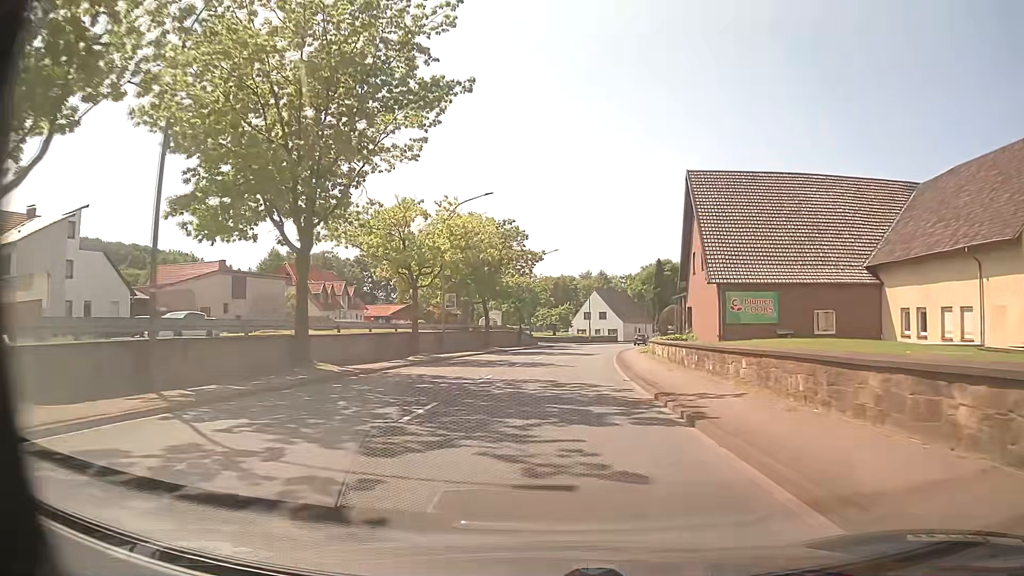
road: primary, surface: asphalt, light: Day
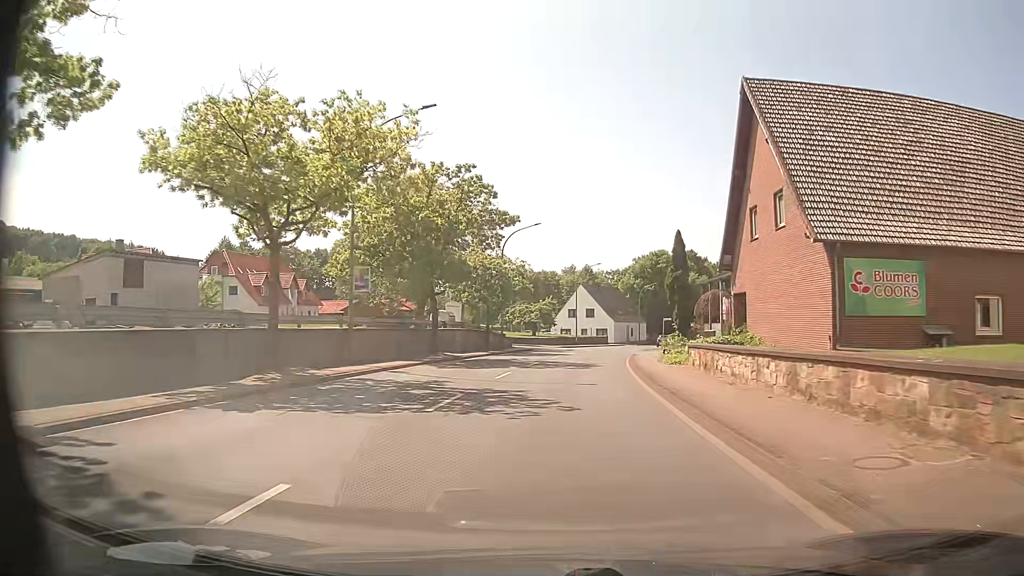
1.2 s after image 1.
(+0.2, +16.5) m; +2°
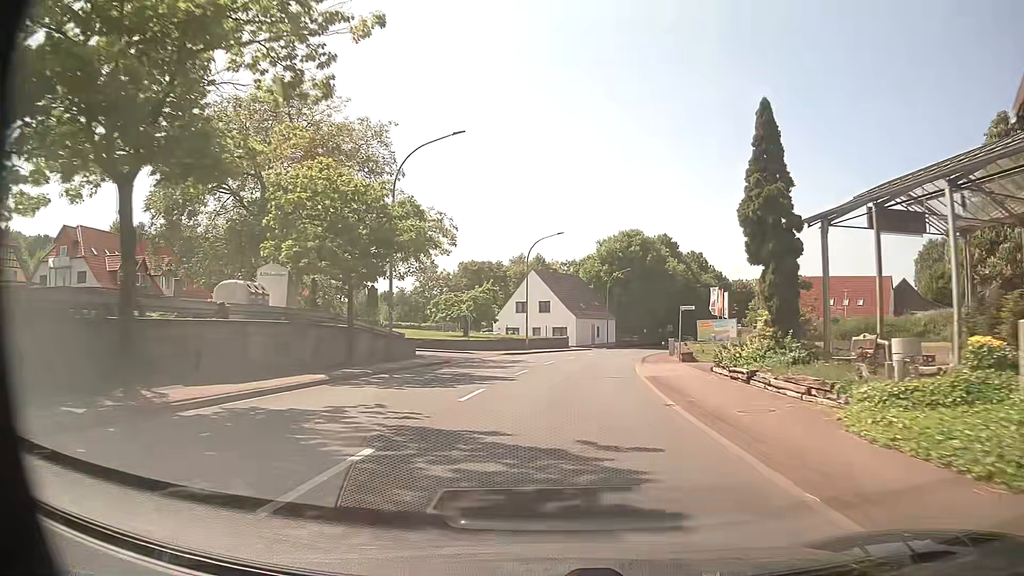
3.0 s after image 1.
(+0.7, +24.8) m; +4°
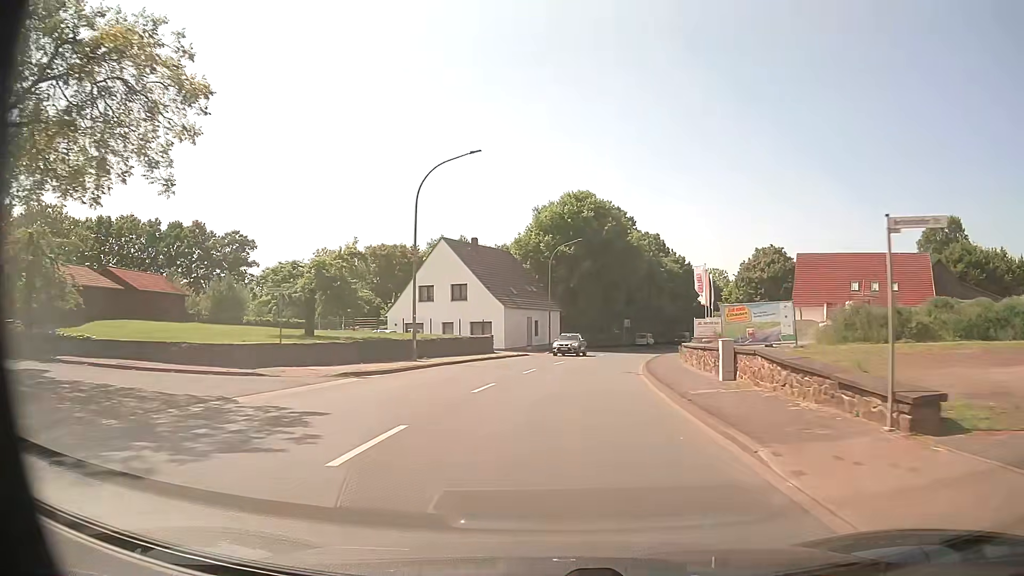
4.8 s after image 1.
(+1.1, +25.2) m; +5°
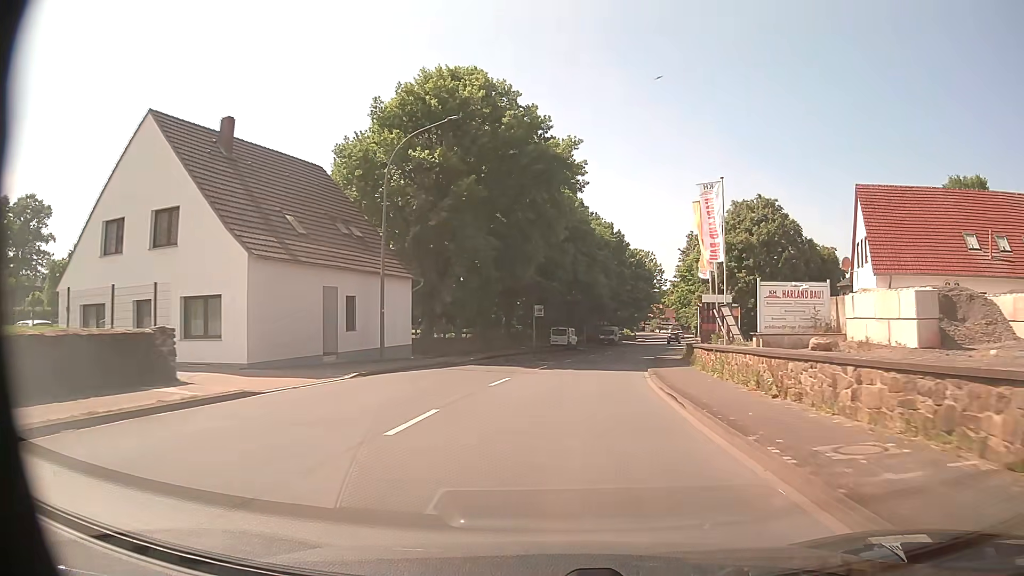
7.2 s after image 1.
(+2.6, +33.5) m; +9°
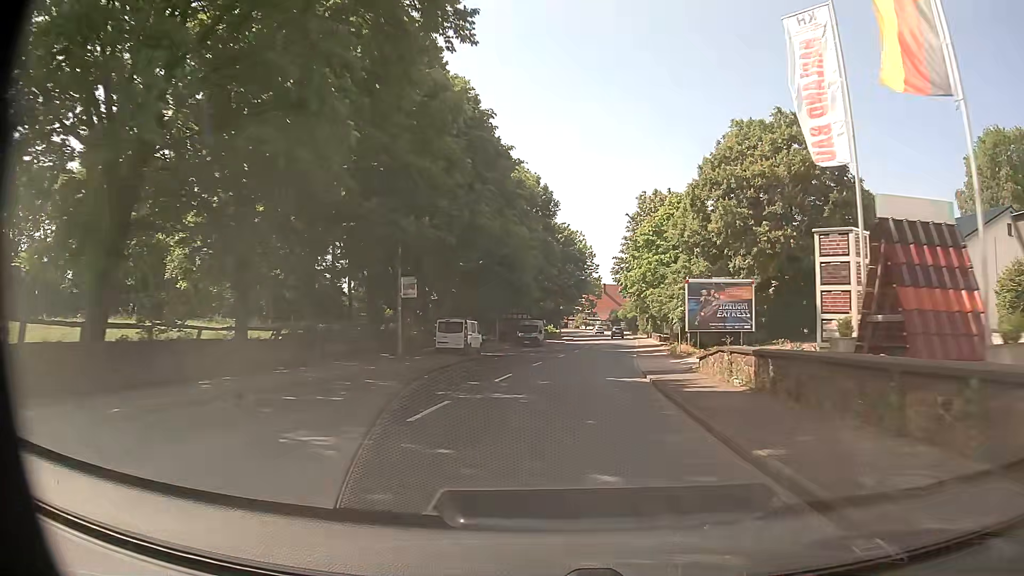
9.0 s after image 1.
(+1.5, +25.3) m; +7°
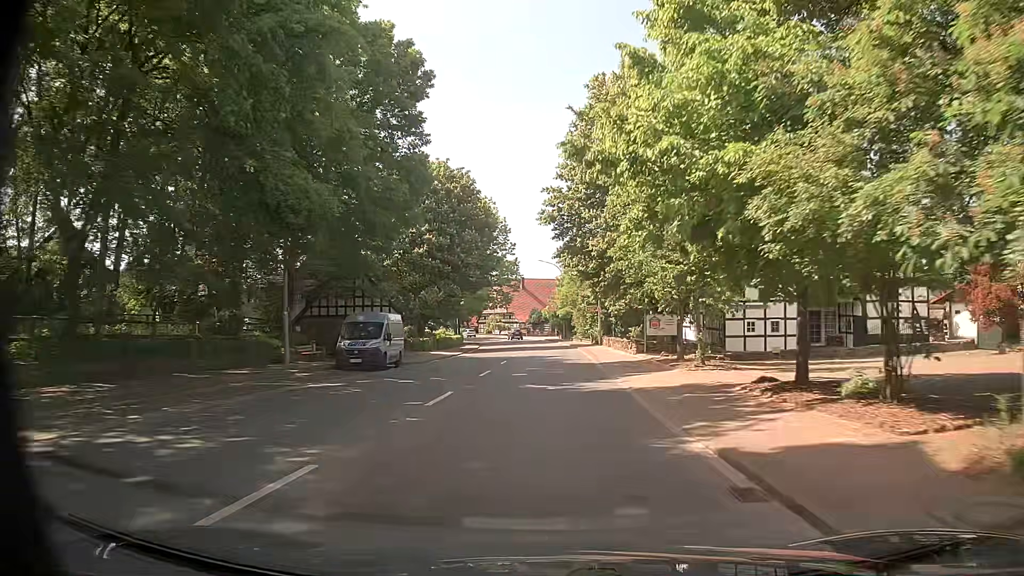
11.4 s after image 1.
(+2.3, +33.4) m; +7°
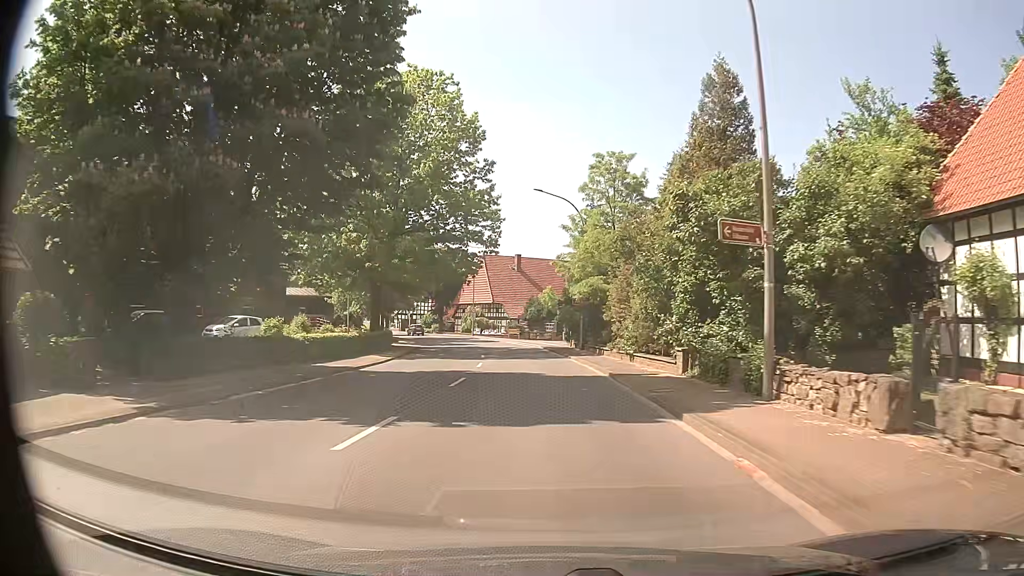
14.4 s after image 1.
(+0.5, +41.5) m; 0°
(0, +10) (0, +20) (-1, +30) (-1, +40) (-2, +50) (0, +60) (+5, +68) (+12, +75) (+20, +81) (+28, +88) m
